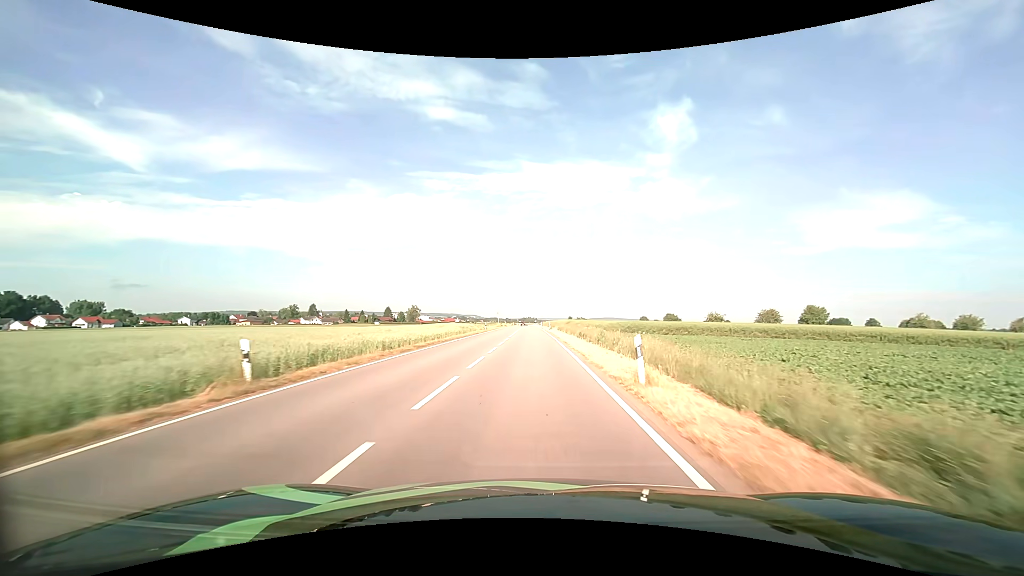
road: tertiary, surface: asphalt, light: Day
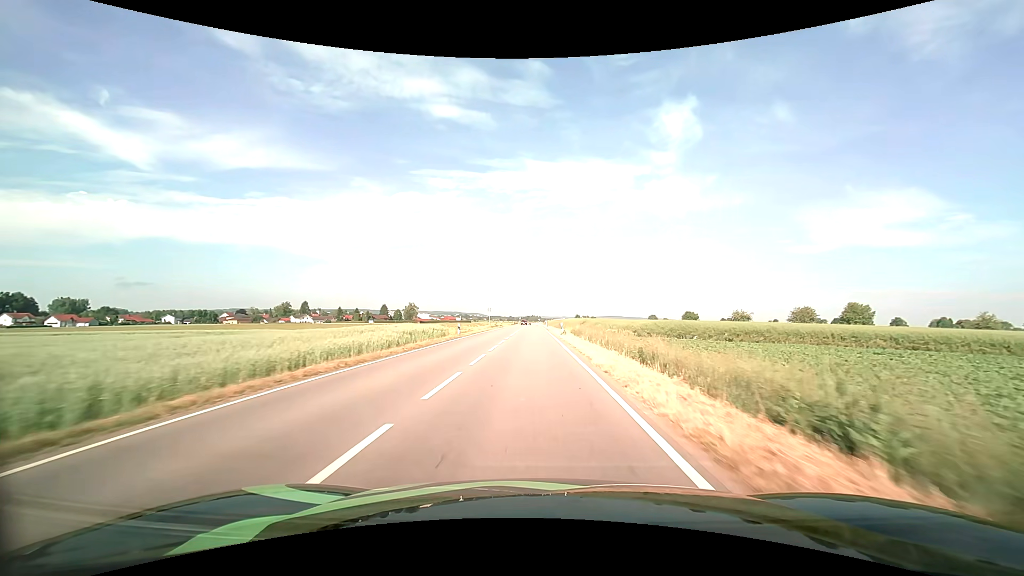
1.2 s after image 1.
(-0.1, +23.2) m; 0°
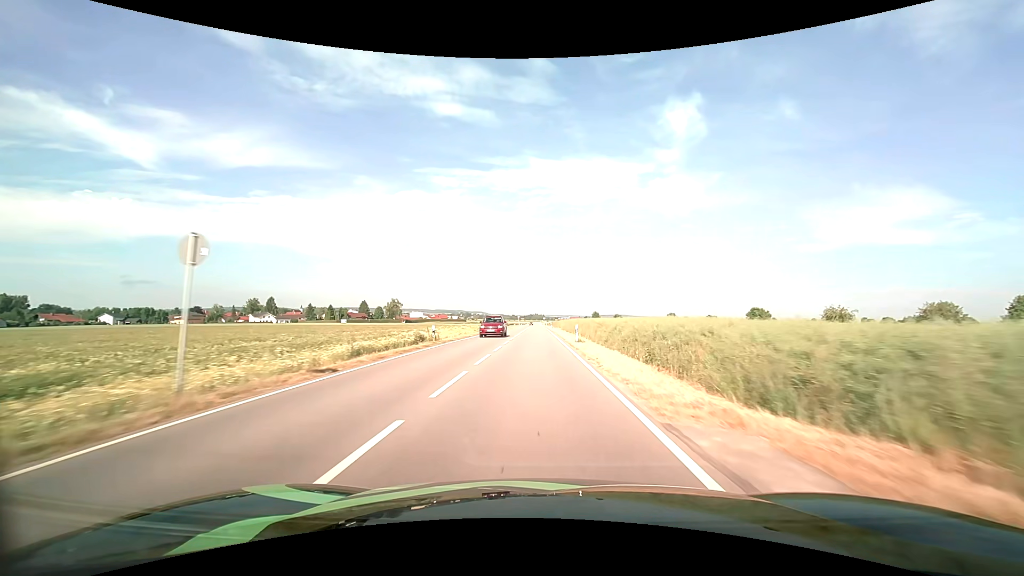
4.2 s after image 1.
(-0.5, +60.0) m; 0°
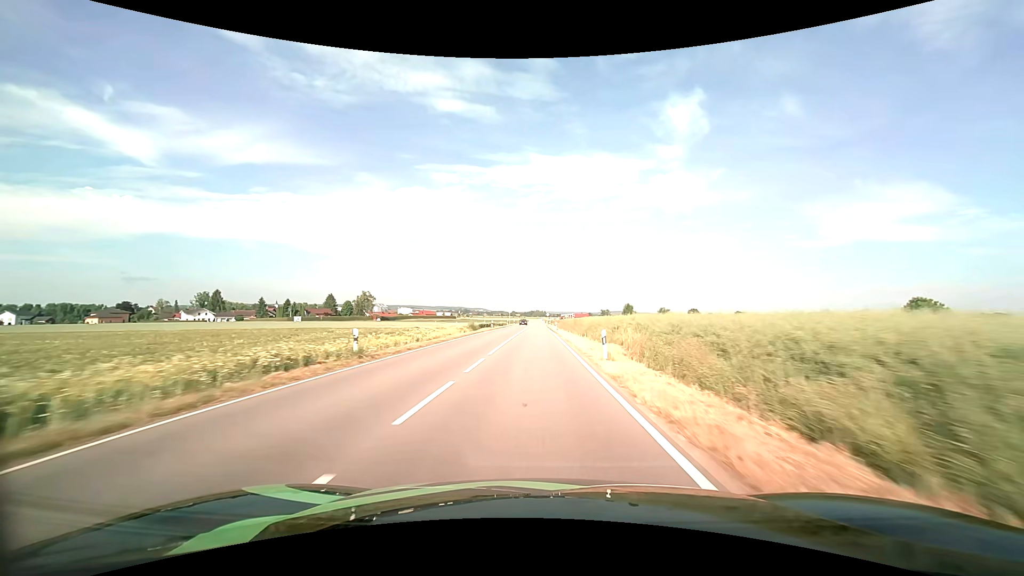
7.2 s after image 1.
(0.0, +62.3) m; 0°
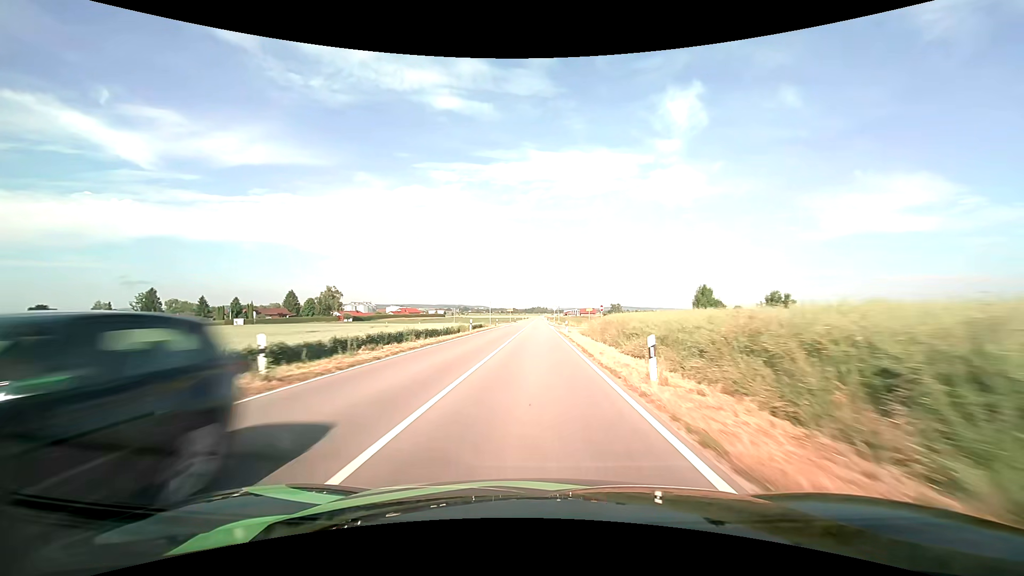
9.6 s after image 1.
(0.0, +51.4) m; 0°
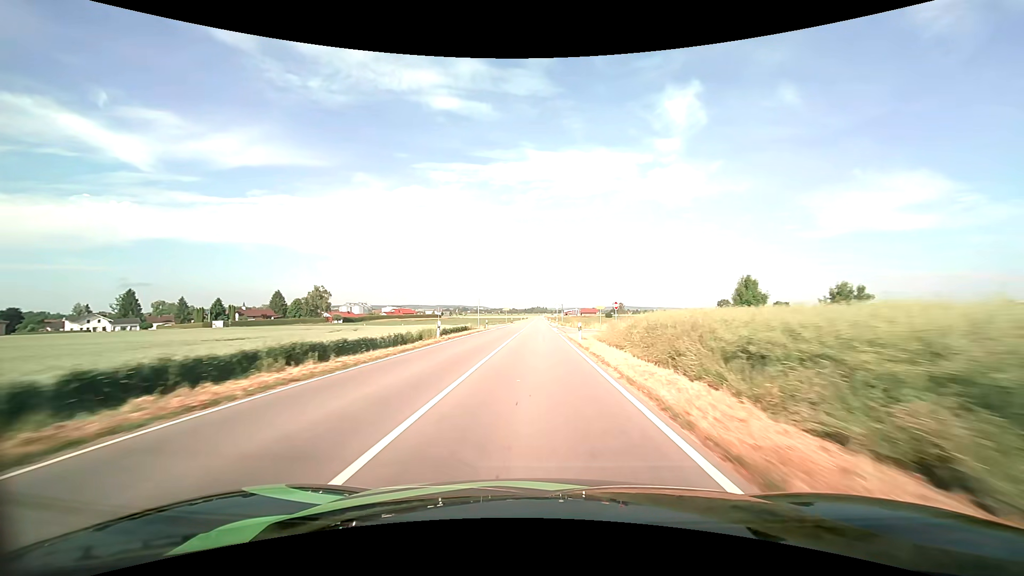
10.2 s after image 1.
(0.0, +13.0) m; 0°
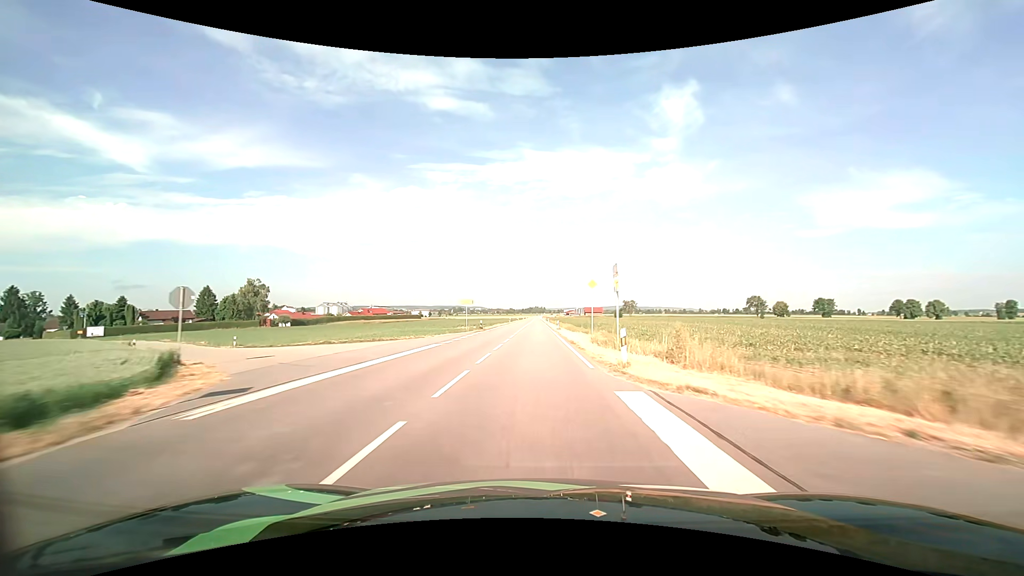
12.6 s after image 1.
(+0.2, +51.7) m; 0°
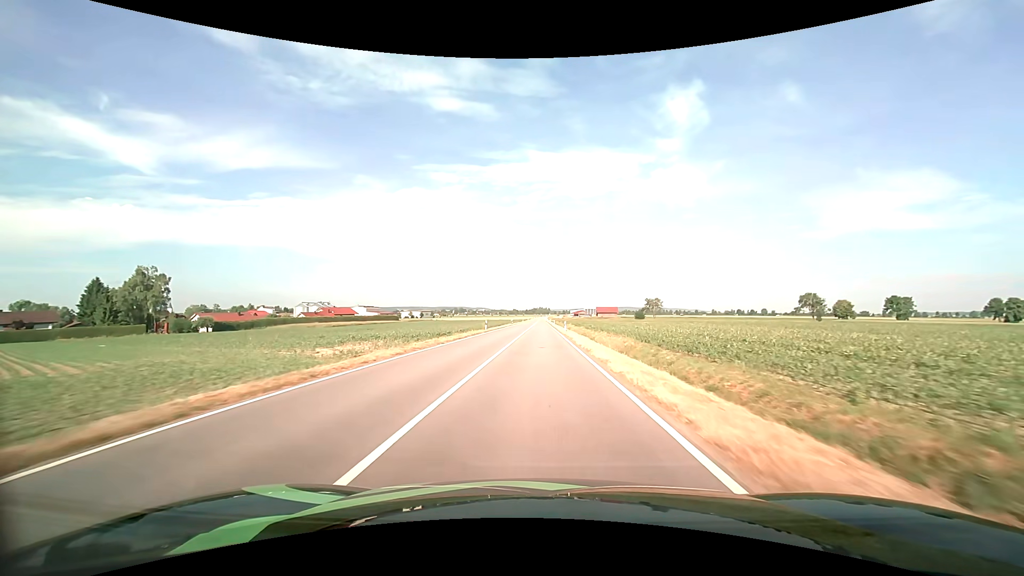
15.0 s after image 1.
(-0.2, +52.4) m; 0°
(0, +10) (0, +20) (0, +30) (0, +40) (0, +50) (0, +60) (0, +70) (0, +80) (0, +90) (0, +100) m
